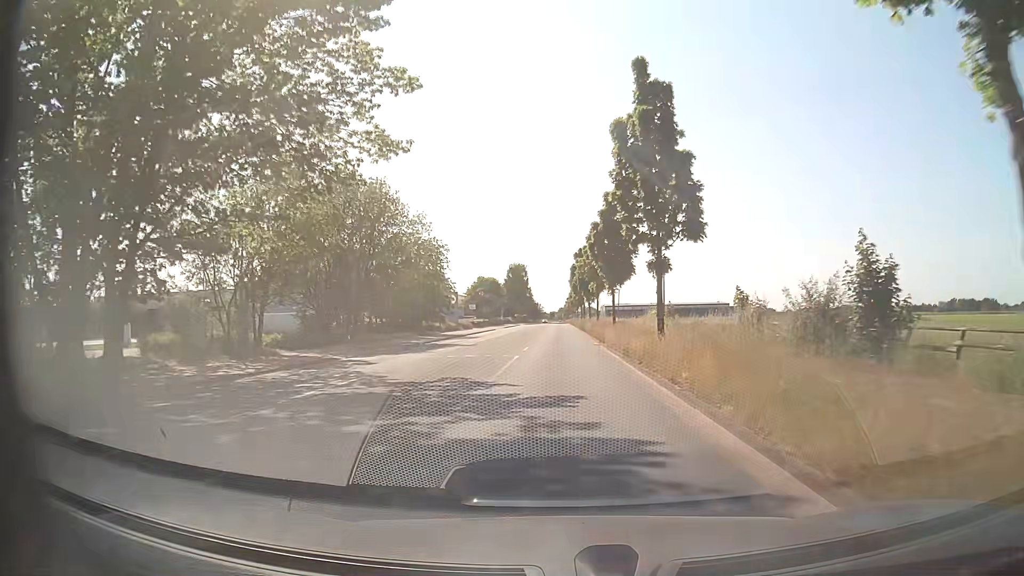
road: tertiary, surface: asphalt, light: Day
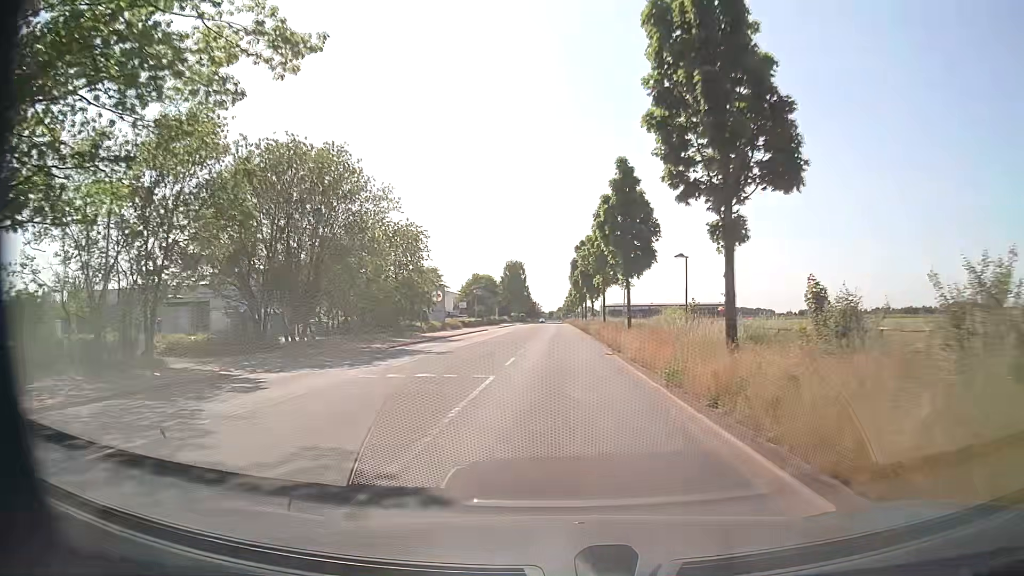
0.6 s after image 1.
(0.0, +8.2) m; 0°
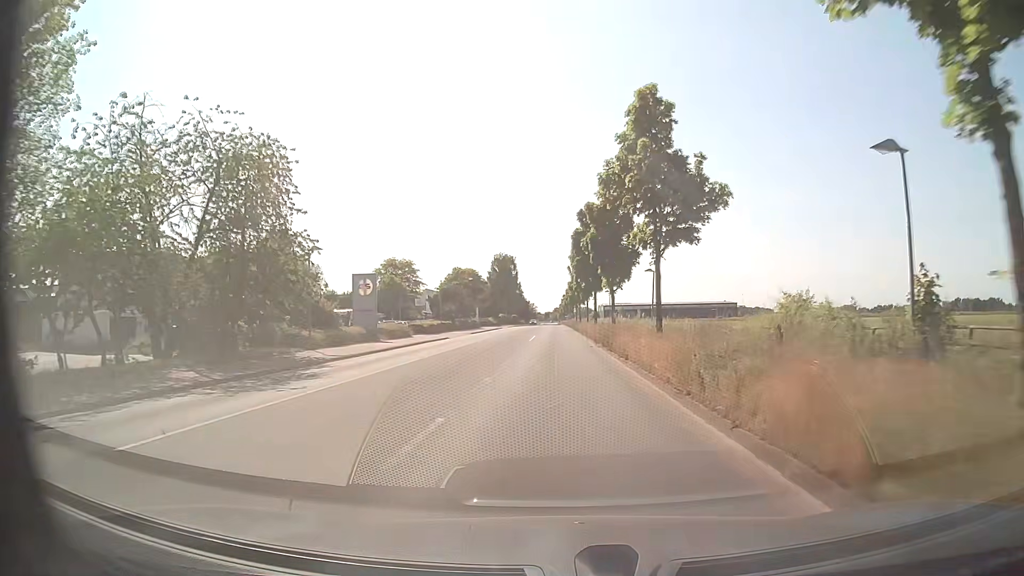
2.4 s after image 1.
(+0.1, +24.7) m; 0°
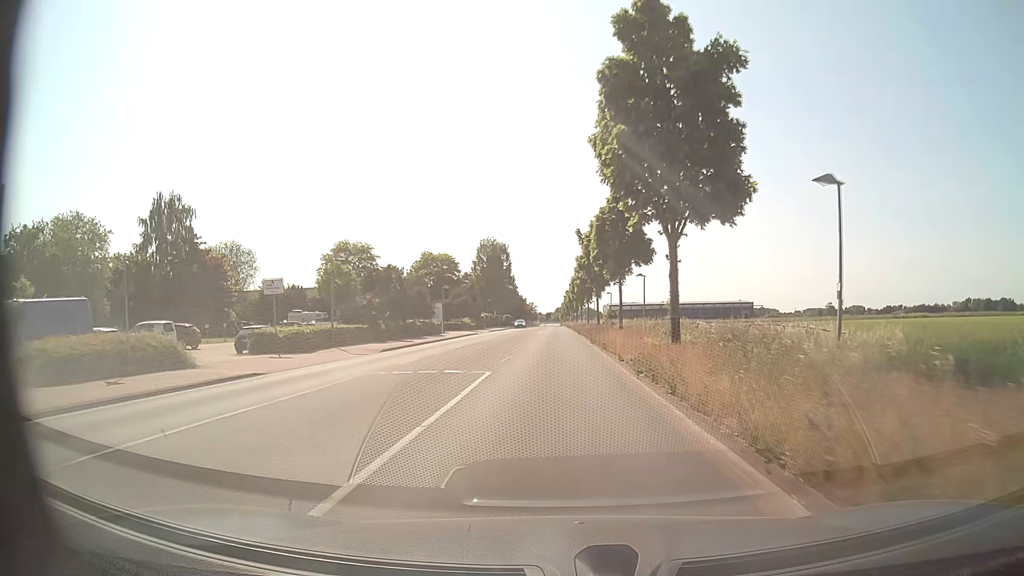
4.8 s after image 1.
(+0.1, +32.8) m; 0°
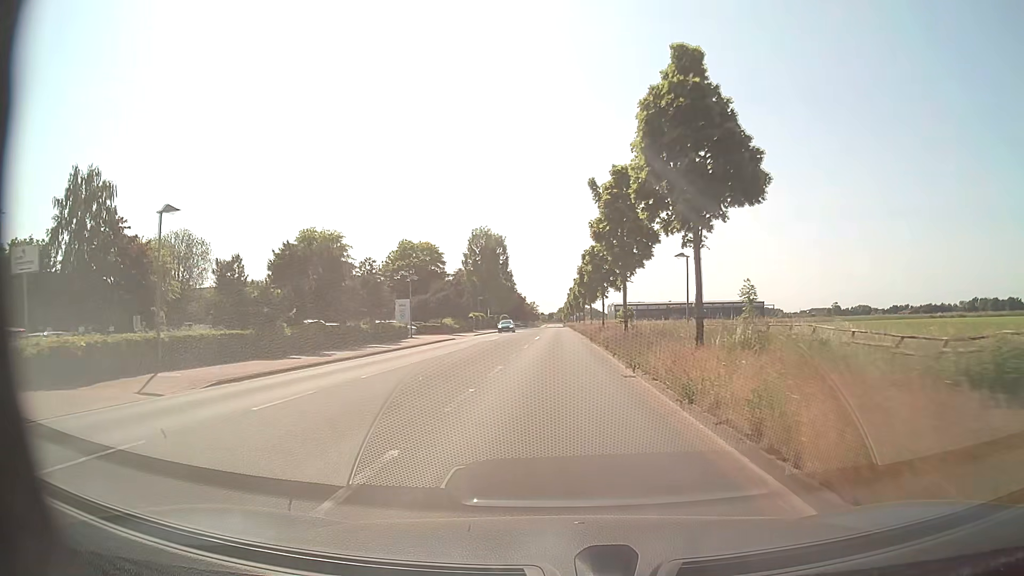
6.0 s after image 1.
(-0.1, +16.4) m; 0°
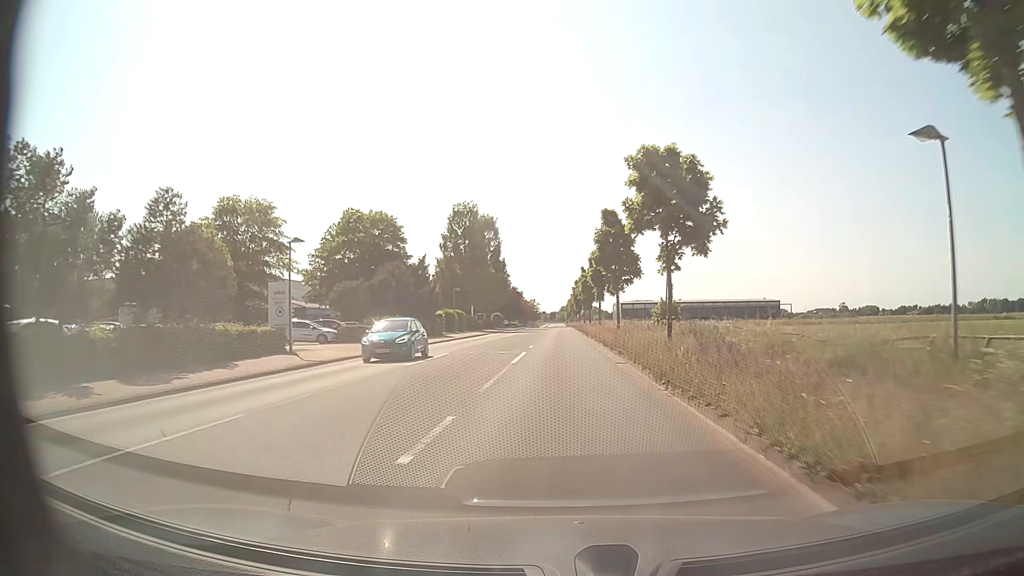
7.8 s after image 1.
(-0.1, +24.6) m; 0°
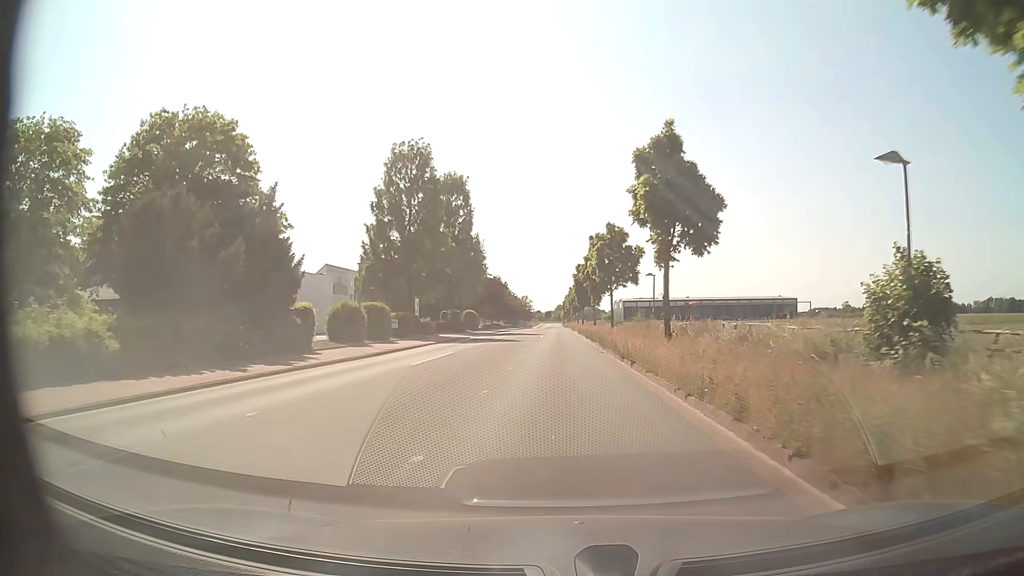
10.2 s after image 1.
(+0.1, +32.9) m; +1°
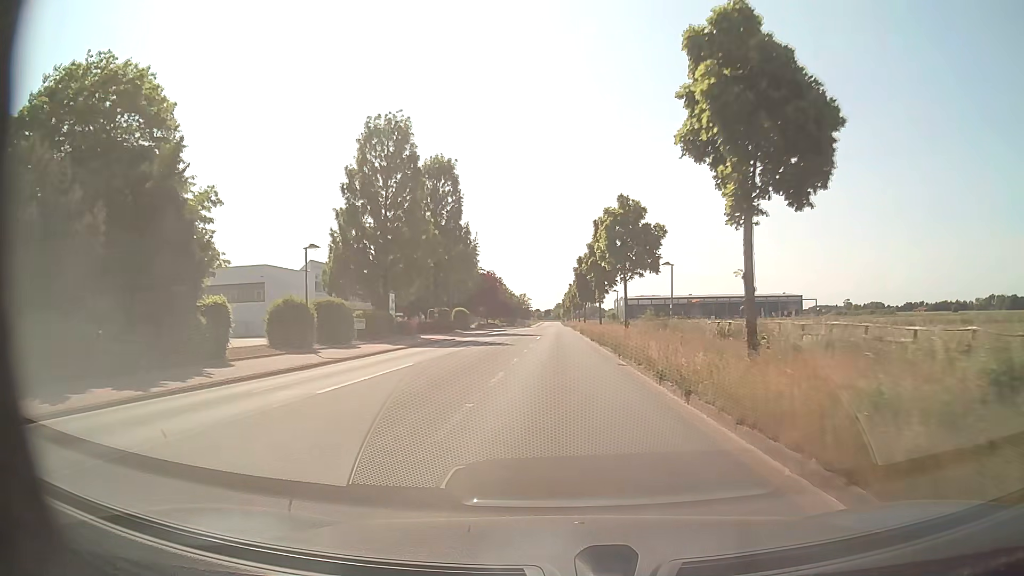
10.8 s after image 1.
(0.0, +8.2) m; 0°
